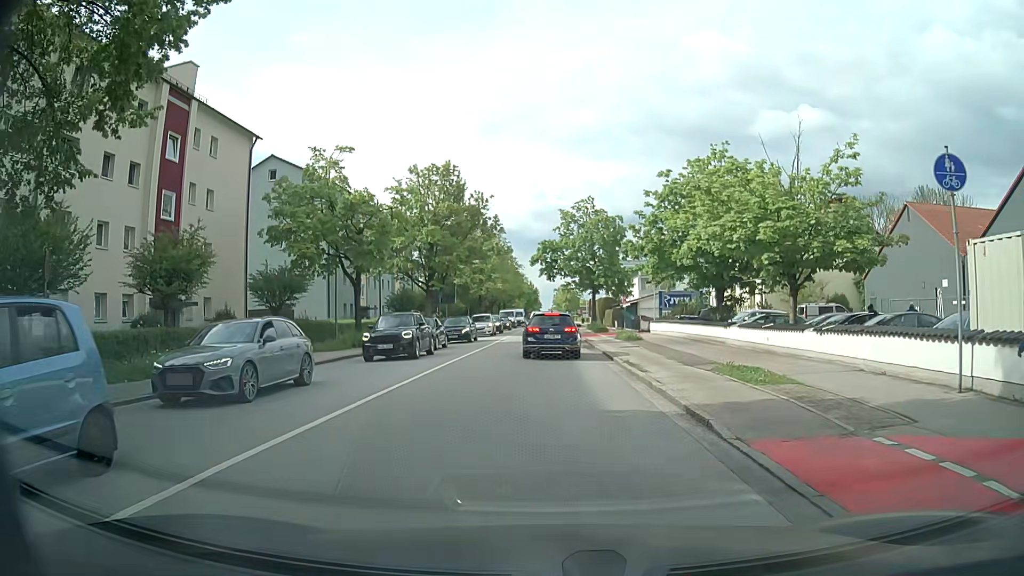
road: secondary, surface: asphalt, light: Day
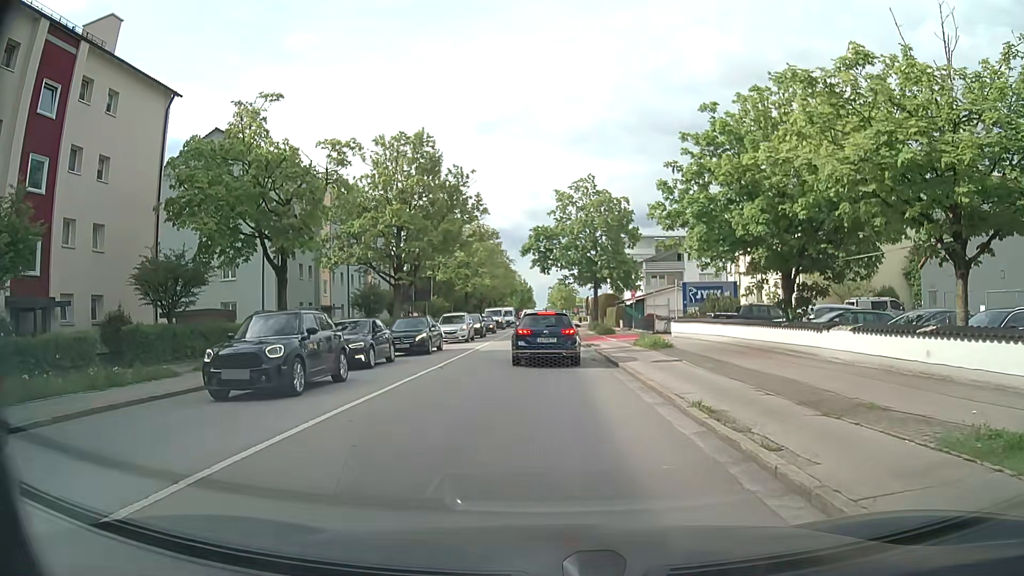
(-0.1, +9.2) m; +1°
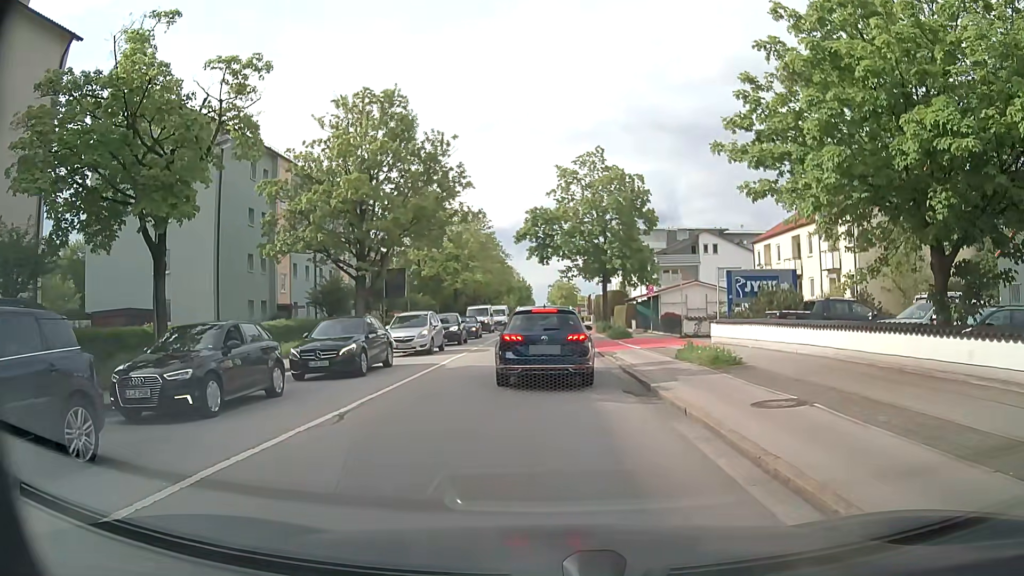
(-0.1, +8.6) m; 0°
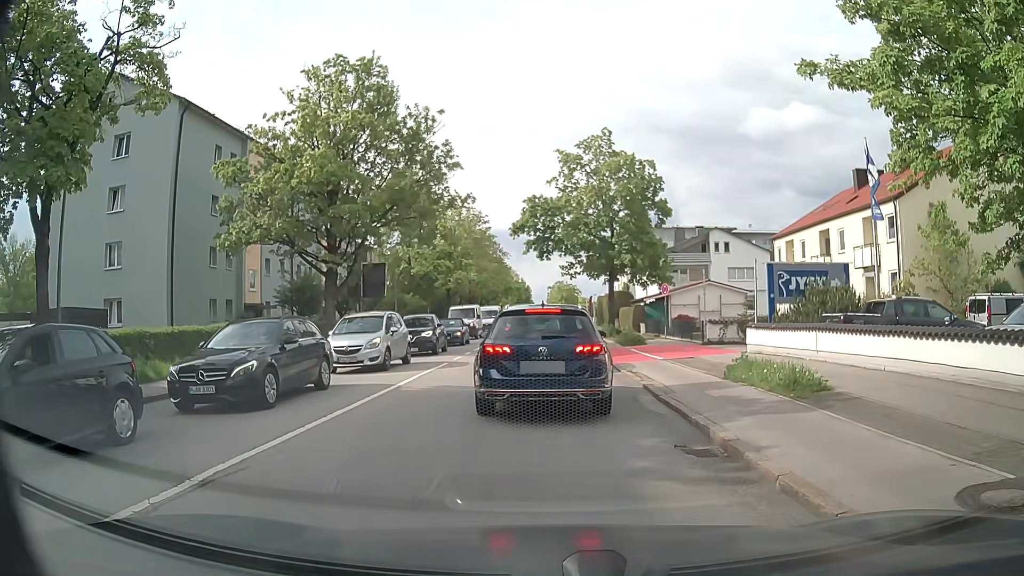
(-0.1, +4.8) m; 0°
